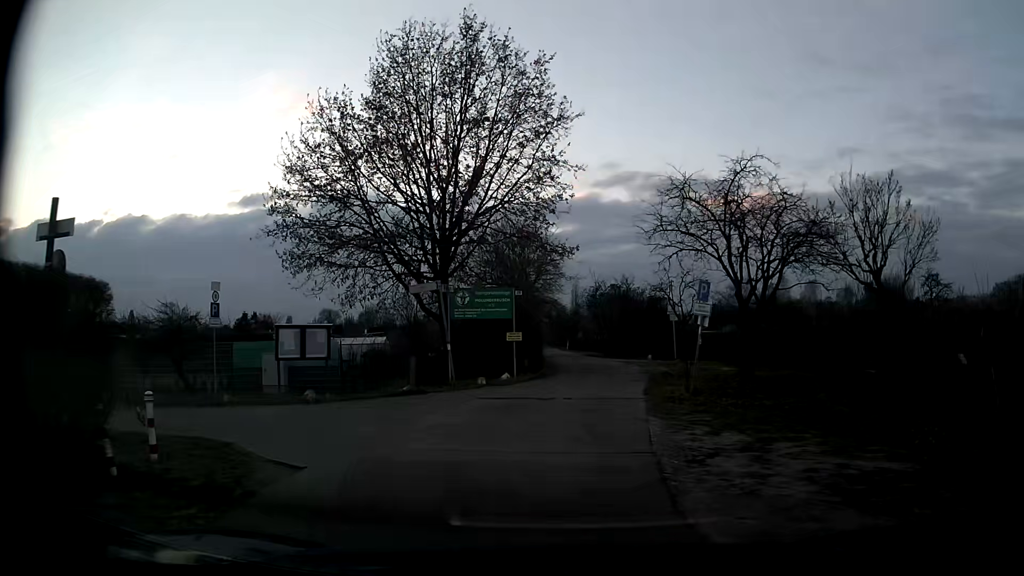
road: residential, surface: asphalt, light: Day
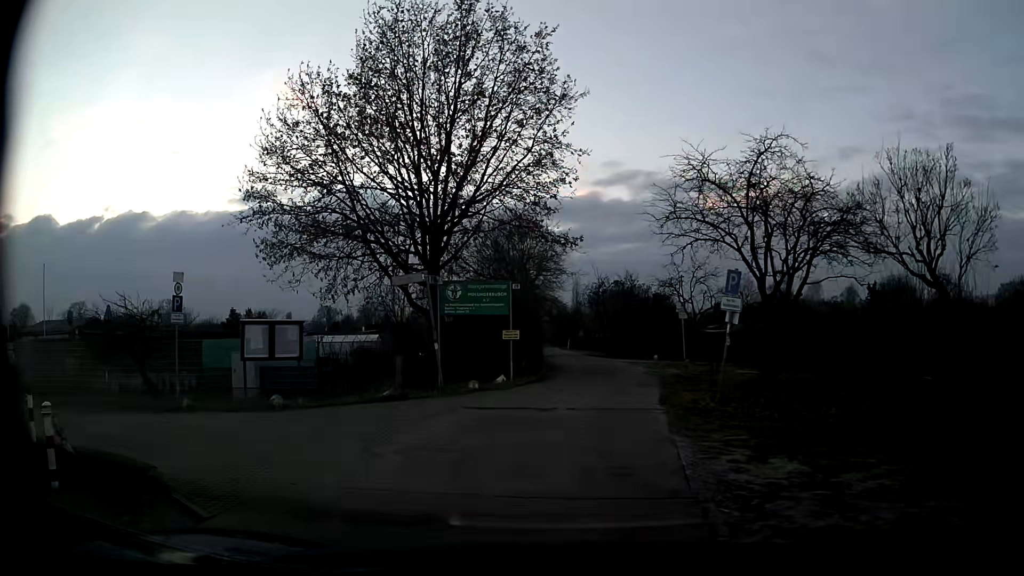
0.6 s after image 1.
(0.0, +2.2) m; -1°
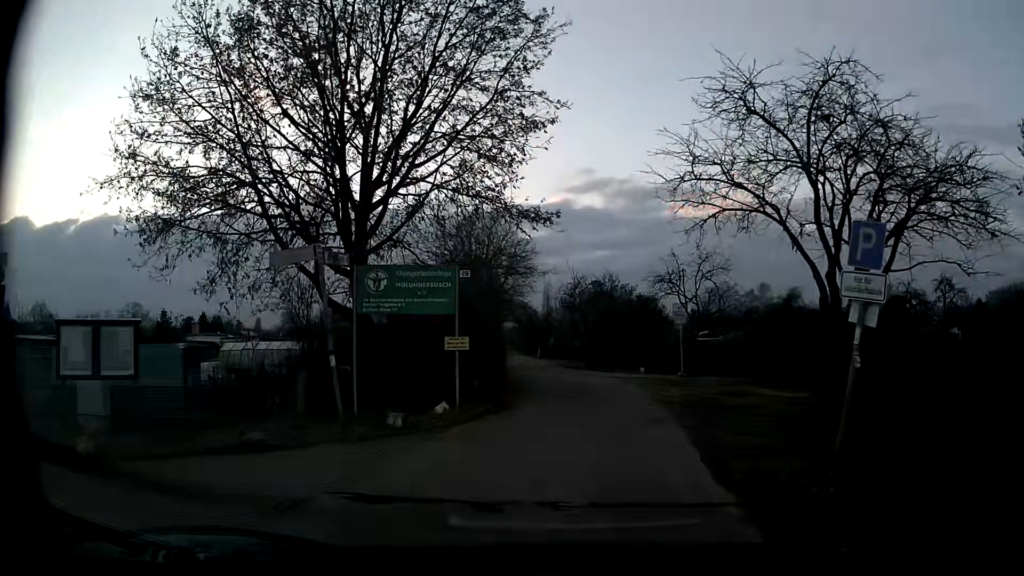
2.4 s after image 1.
(+0.1, +6.0) m; +3°
